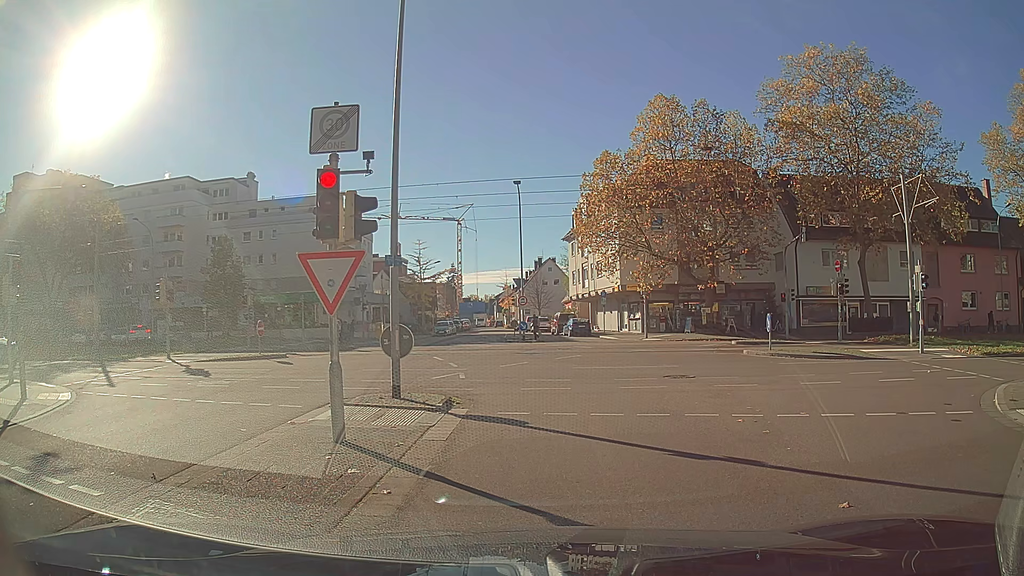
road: residential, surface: asphalt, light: Day
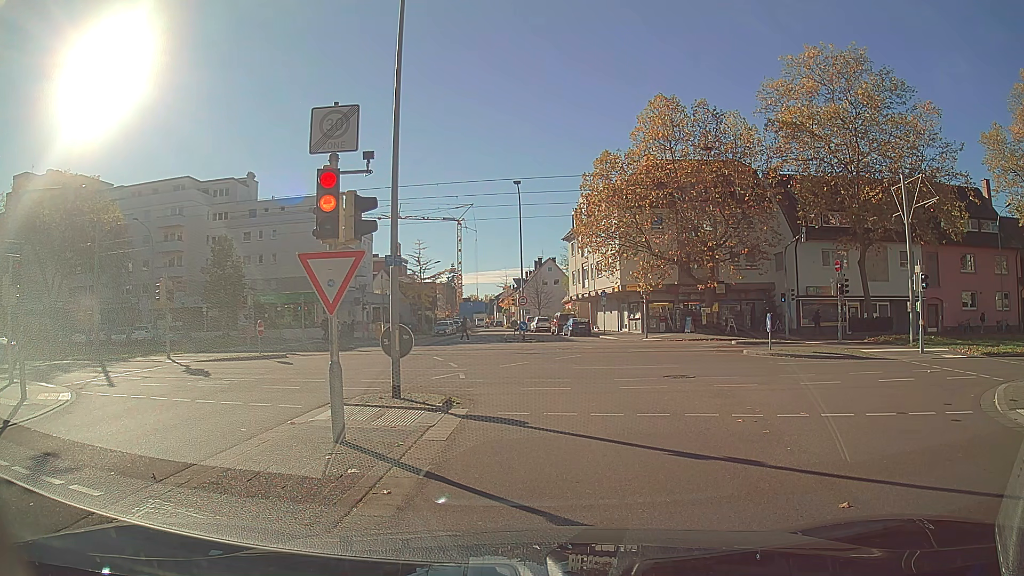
(0.0, 0.0) m; 0°
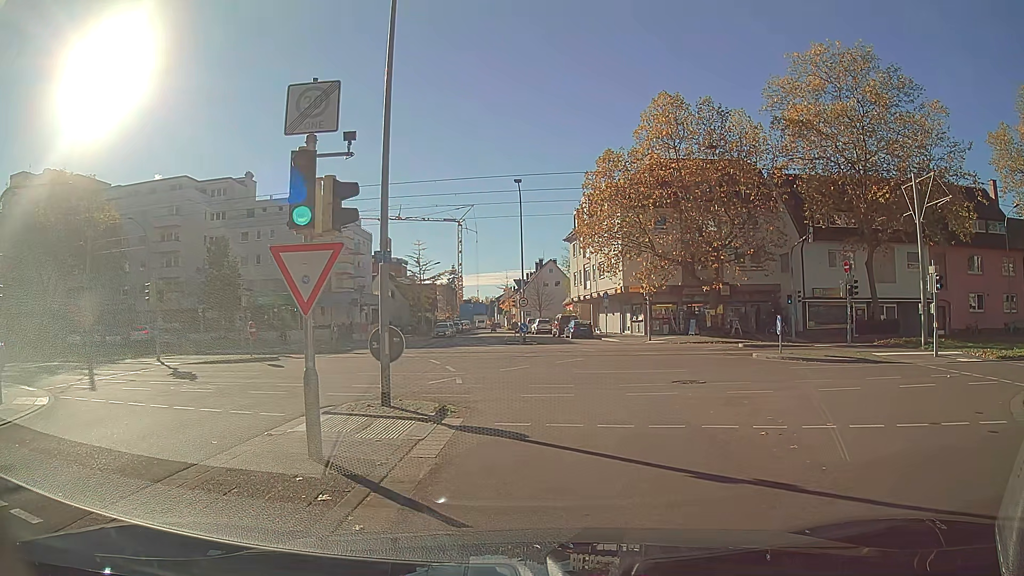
(0.0, +1.0) m; 0°
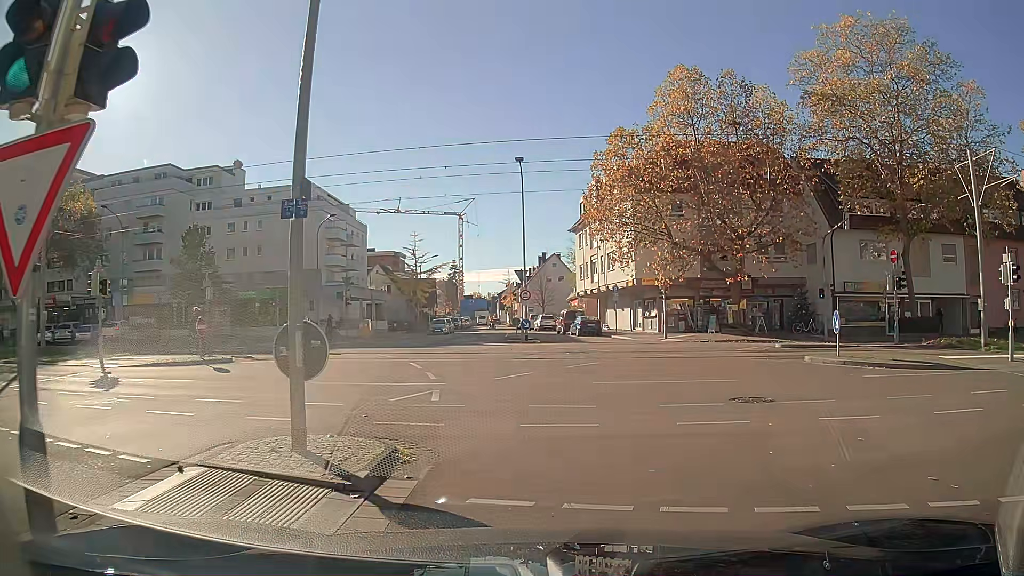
(-0.1, +4.5) m; -1°
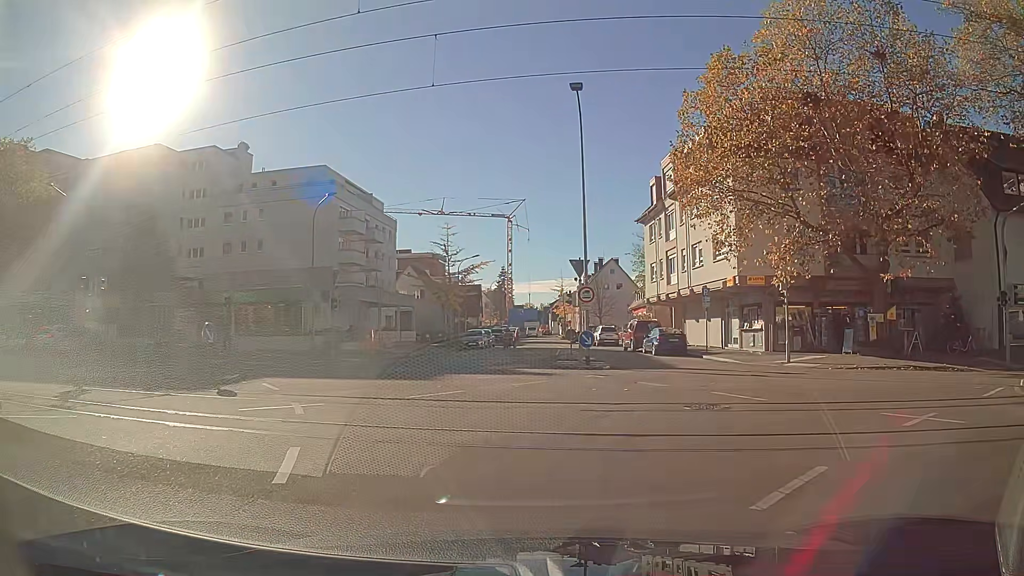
(-0.3, +12.4) m; -5°
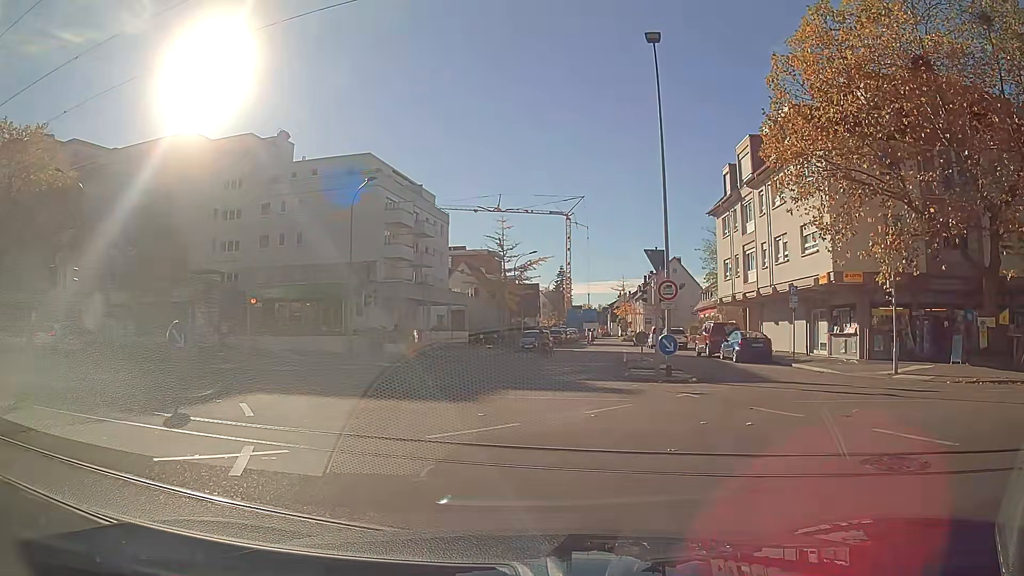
(-0.2, +4.1) m; -5°
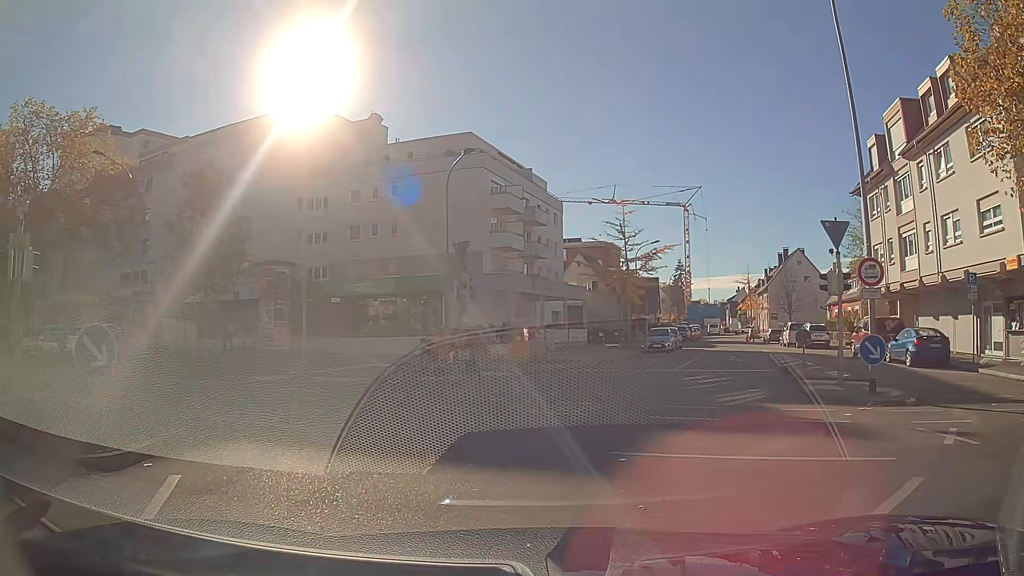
(-0.5, +5.7) m; -11°
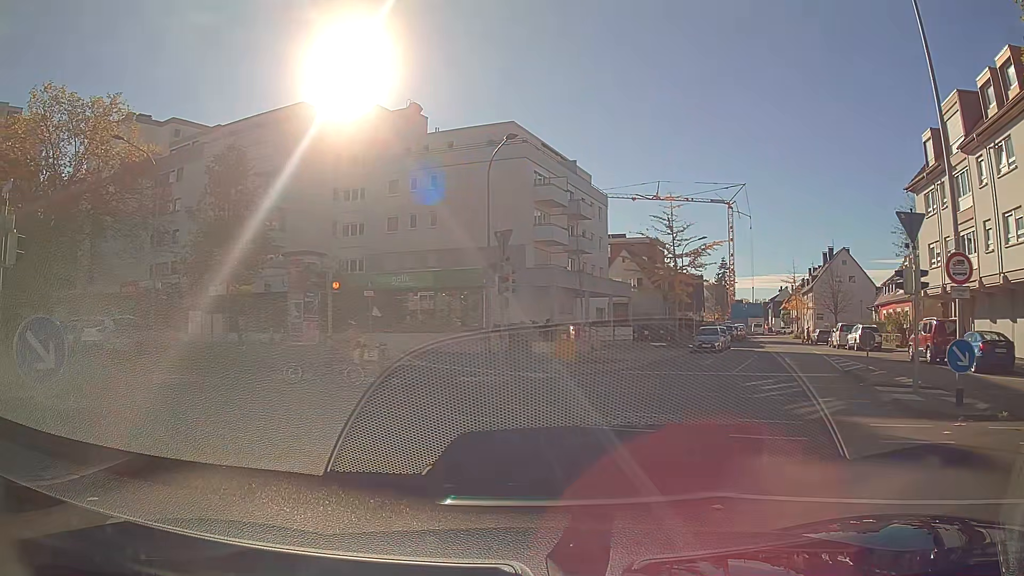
(-0.1, +1.8) m; -4°
(-3, +9) (-11, +15) (-20, +20) (-28, +25) (-37, +30) (-46, +35) (-54, +40) (-63, +45) (-72, +50) (-80, +55) m
